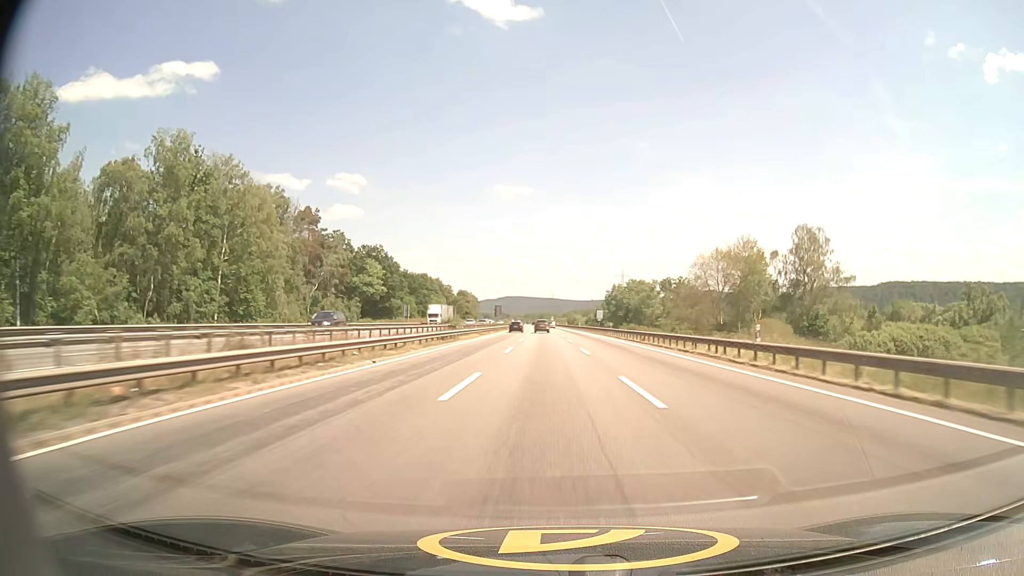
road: motorway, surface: asphalt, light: Day
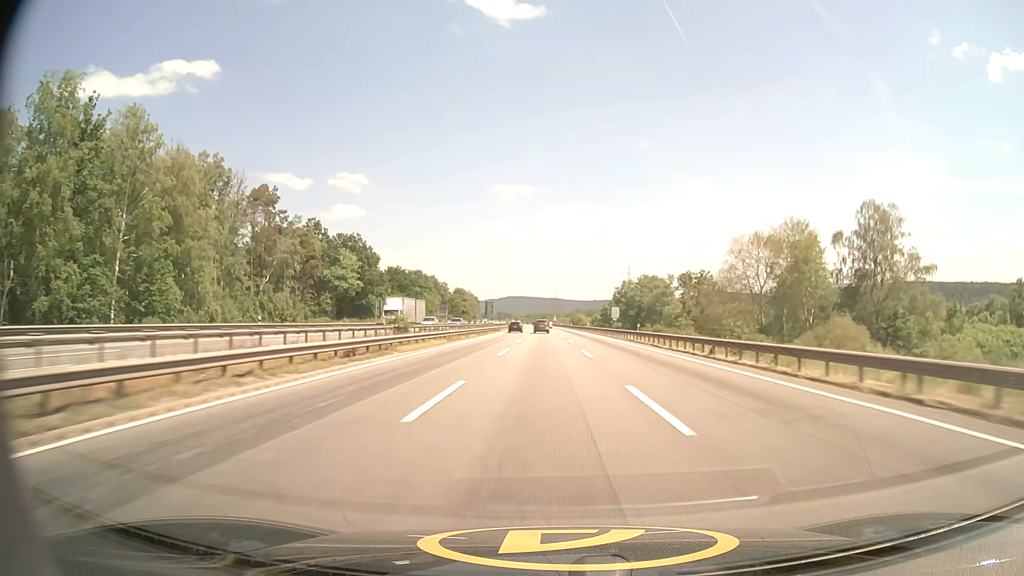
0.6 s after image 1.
(0.0, +20.5) m; 0°
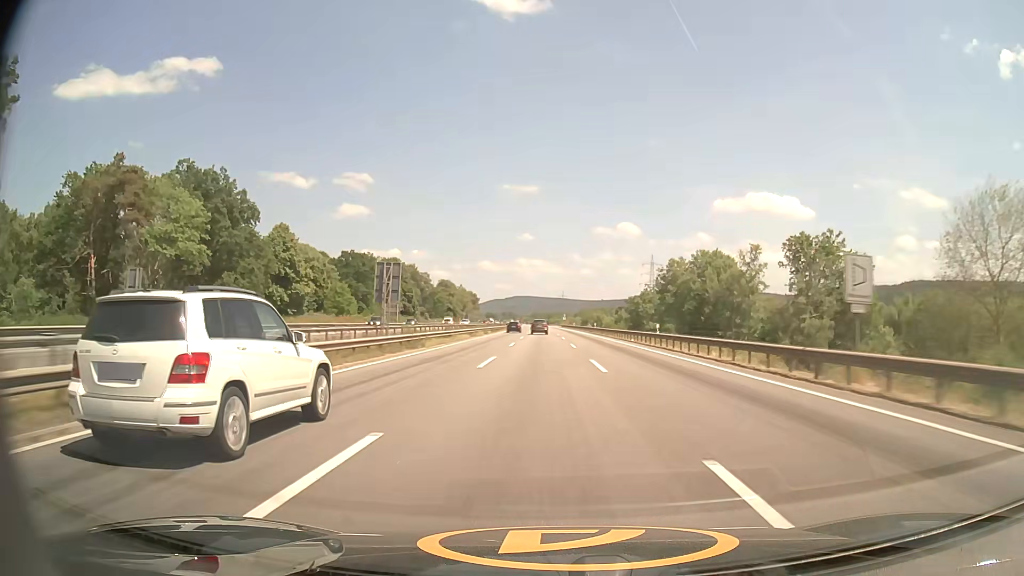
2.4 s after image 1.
(-0.5, +61.3) m; -1°
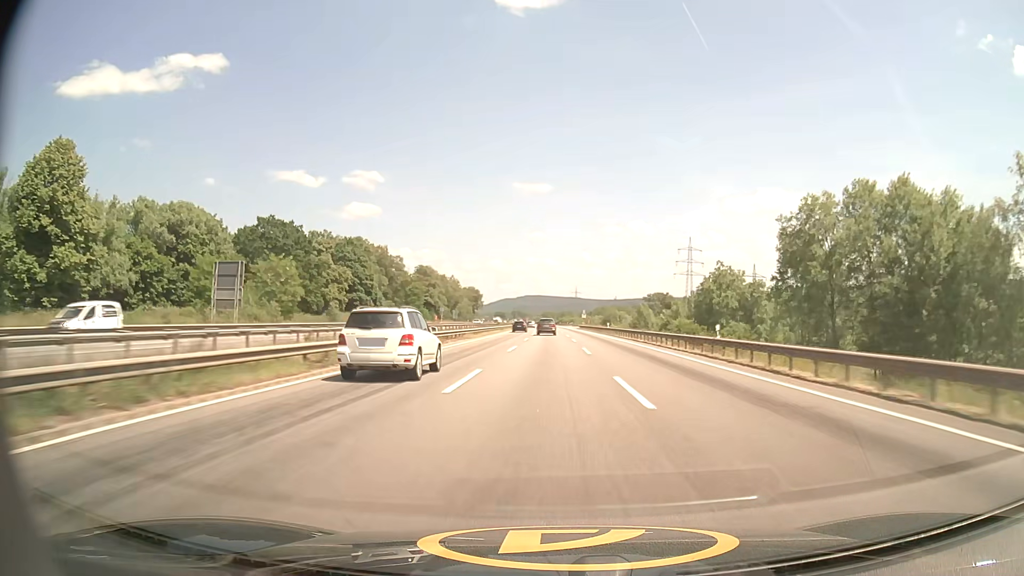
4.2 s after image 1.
(-0.5, +61.5) m; -1°
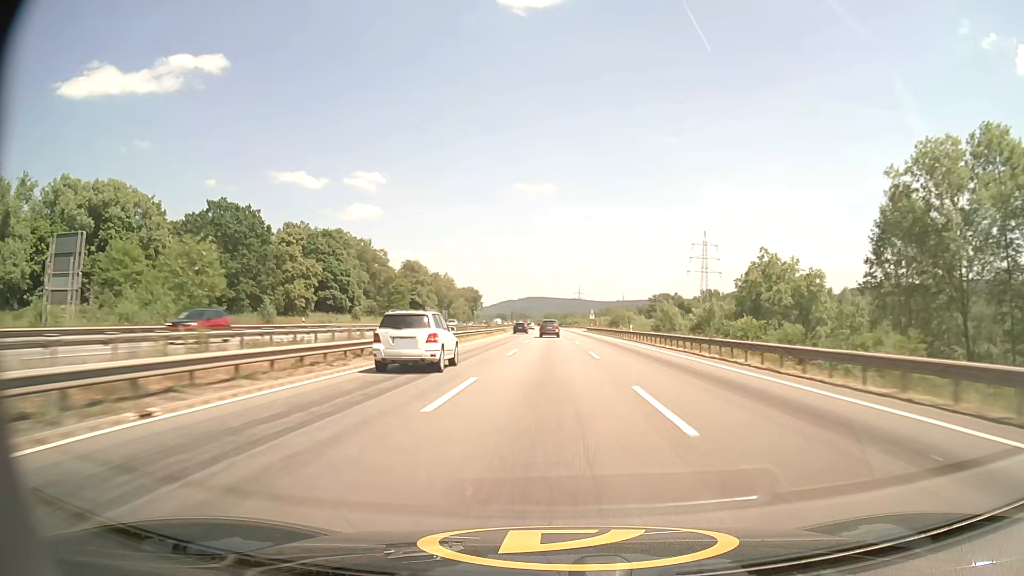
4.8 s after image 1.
(0.0, +20.6) m; 0°
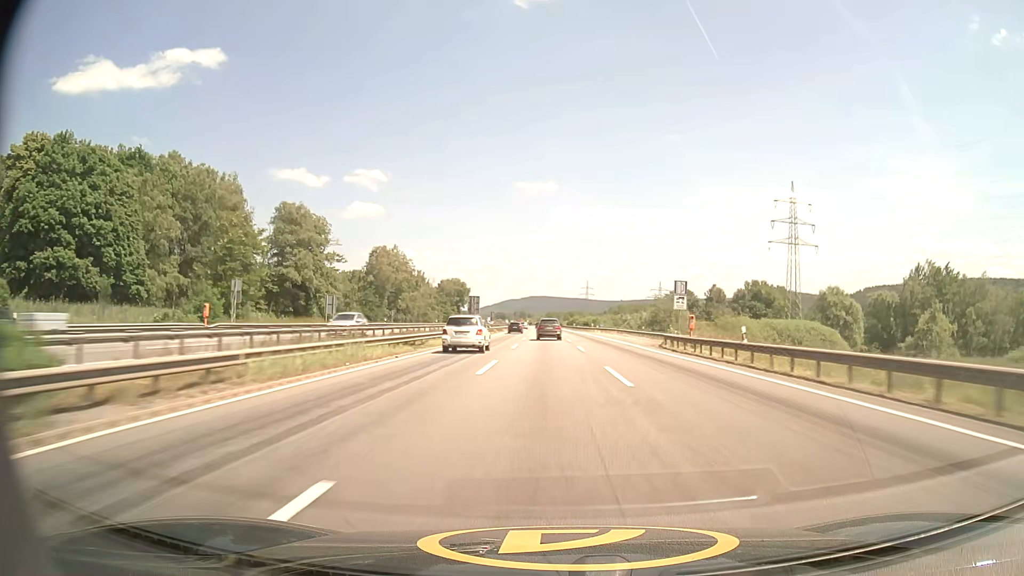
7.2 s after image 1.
(-0.3, +83.1) m; 0°
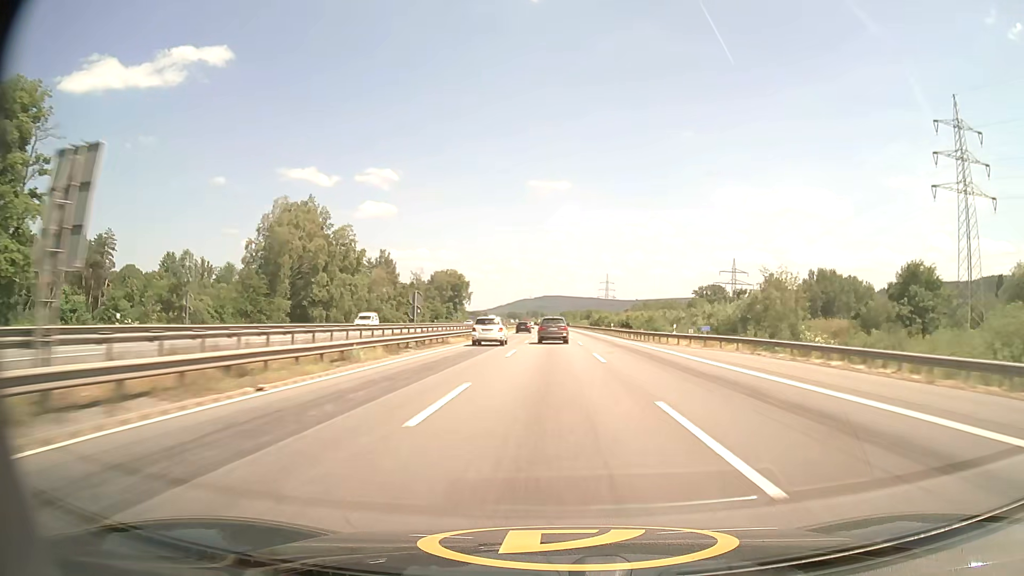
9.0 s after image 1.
(-0.4, +63.1) m; -1°
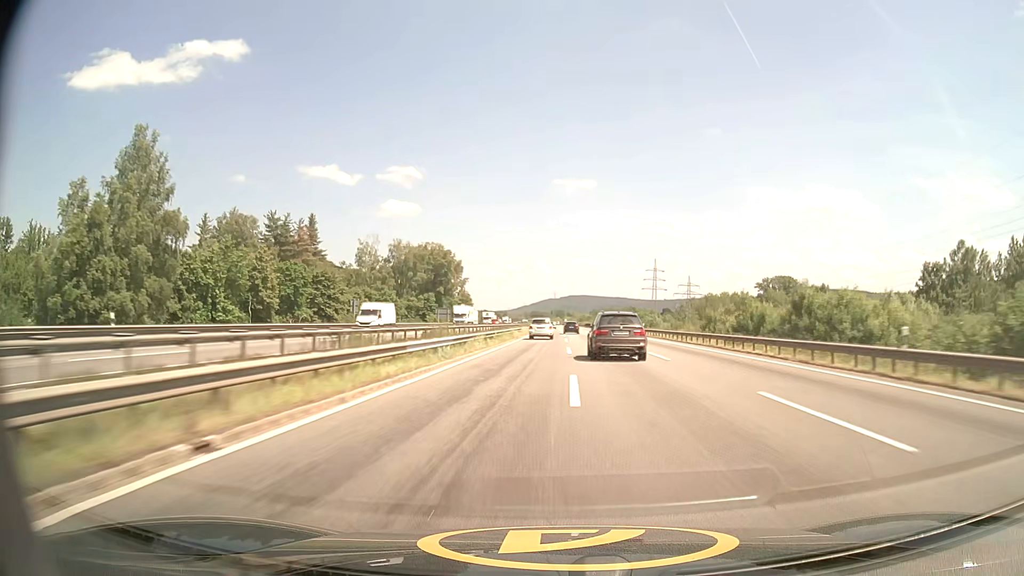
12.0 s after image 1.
(-2.2, +106.1) m; -2°
(0, +10) (0, +20) (0, +30) (0, +40) (0, +50) (0, +60) (0, +70) (0, +80) (0, +90) (0, +100) m
